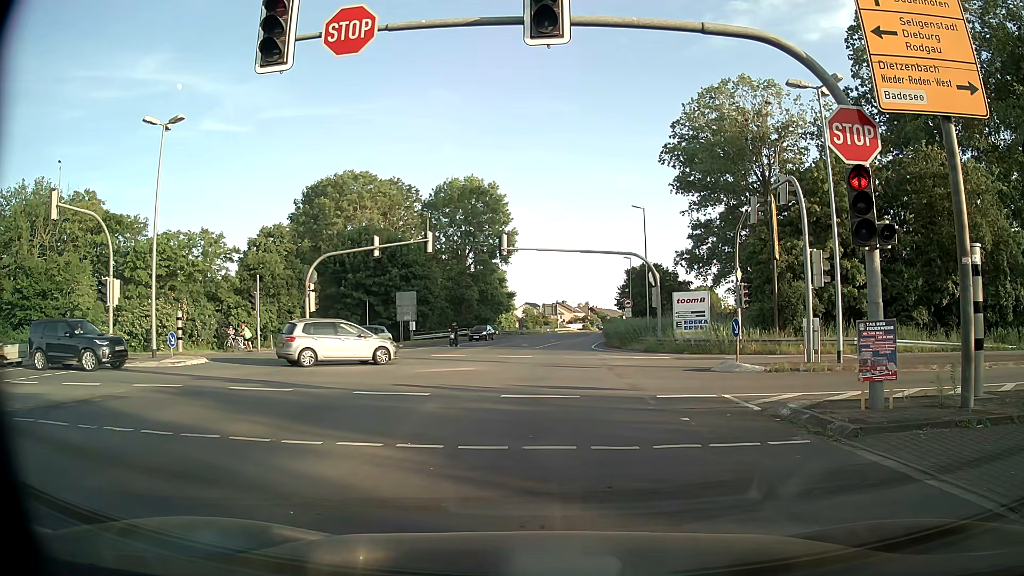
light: Day
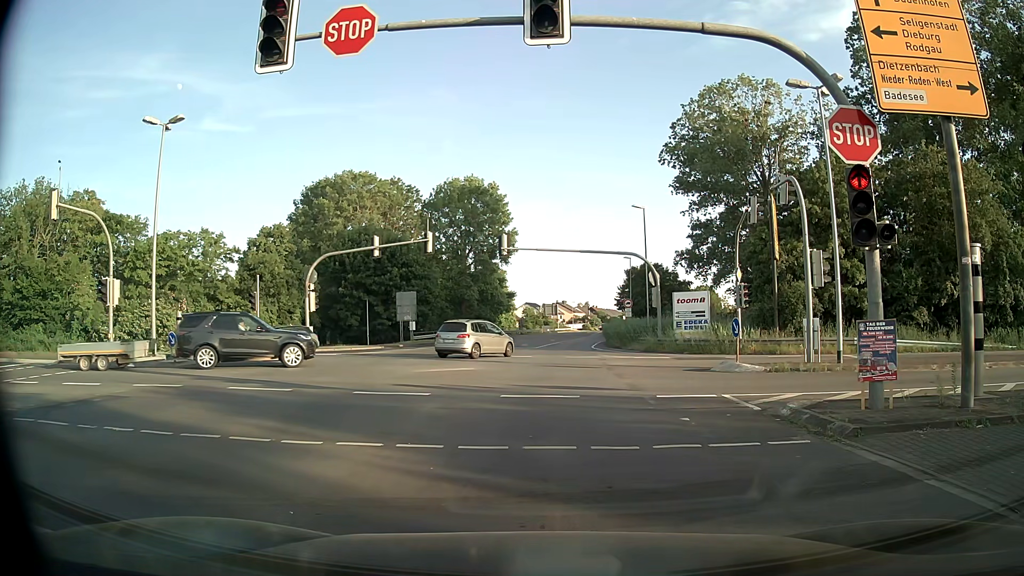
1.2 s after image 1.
(0.0, 0.0) m; 0°
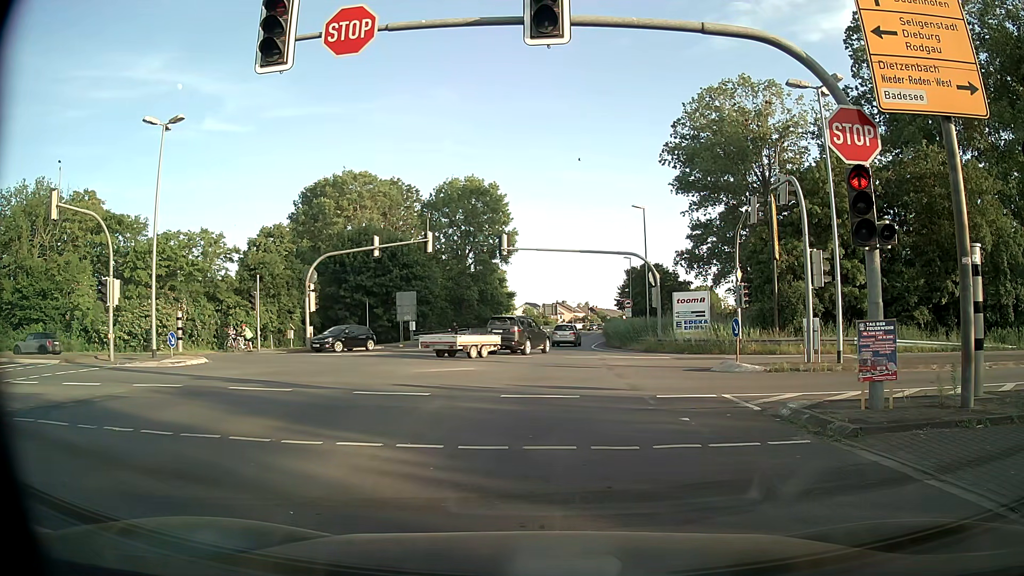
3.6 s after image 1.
(0.0, 0.0) m; 0°
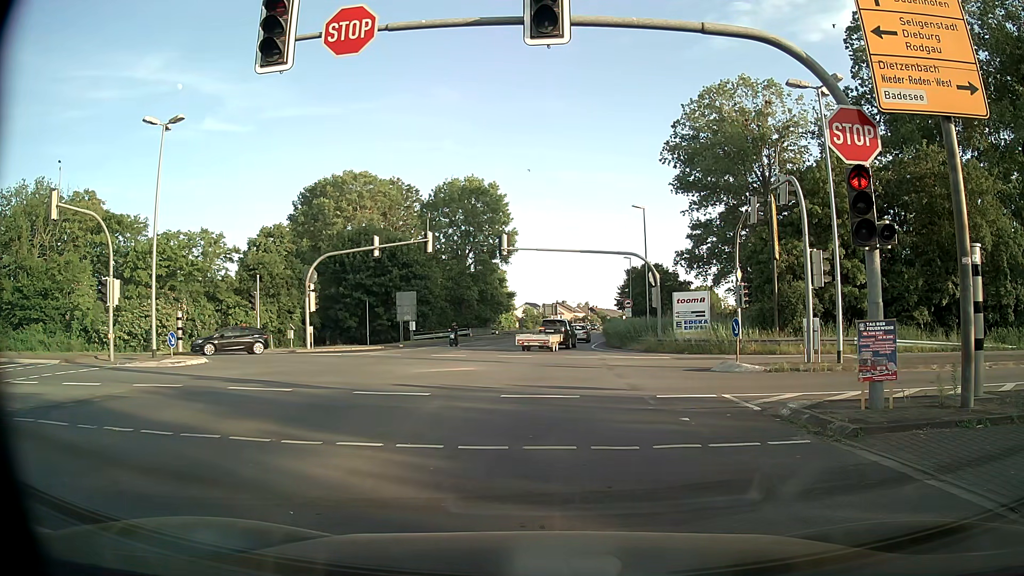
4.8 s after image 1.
(0.0, 0.0) m; 0°
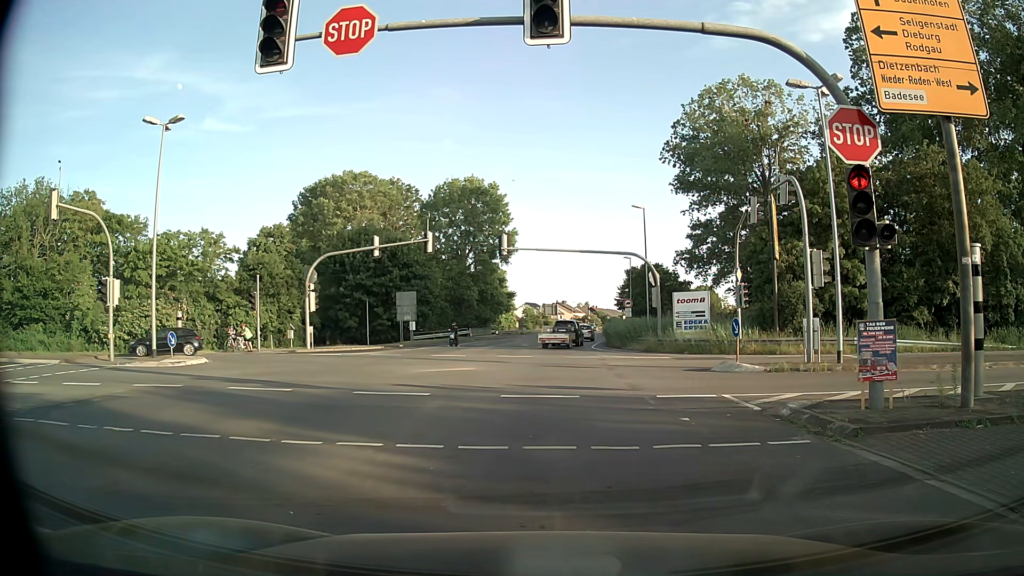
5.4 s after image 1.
(0.0, 0.0) m; 0°
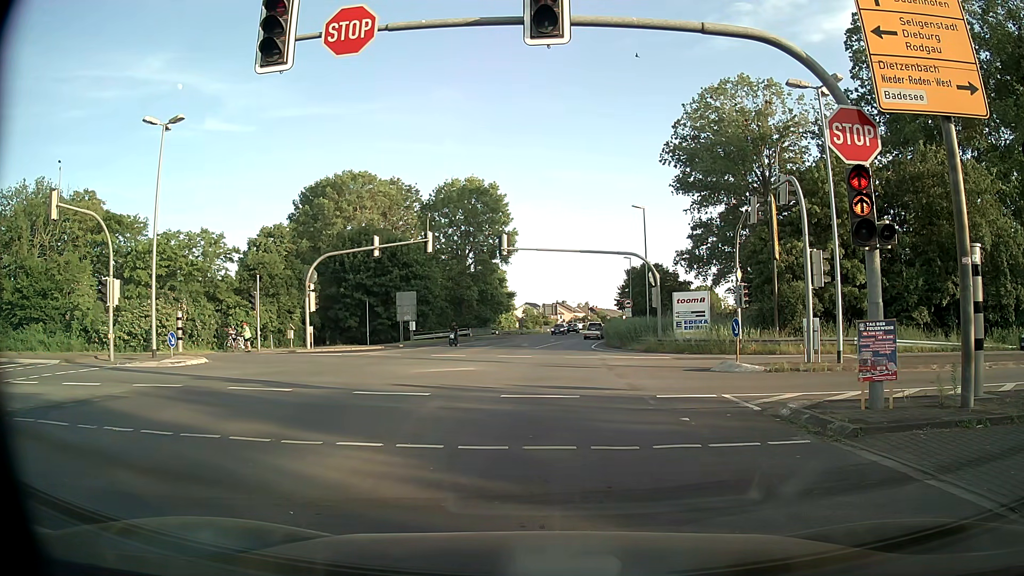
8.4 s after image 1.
(0.0, 0.0) m; 0°
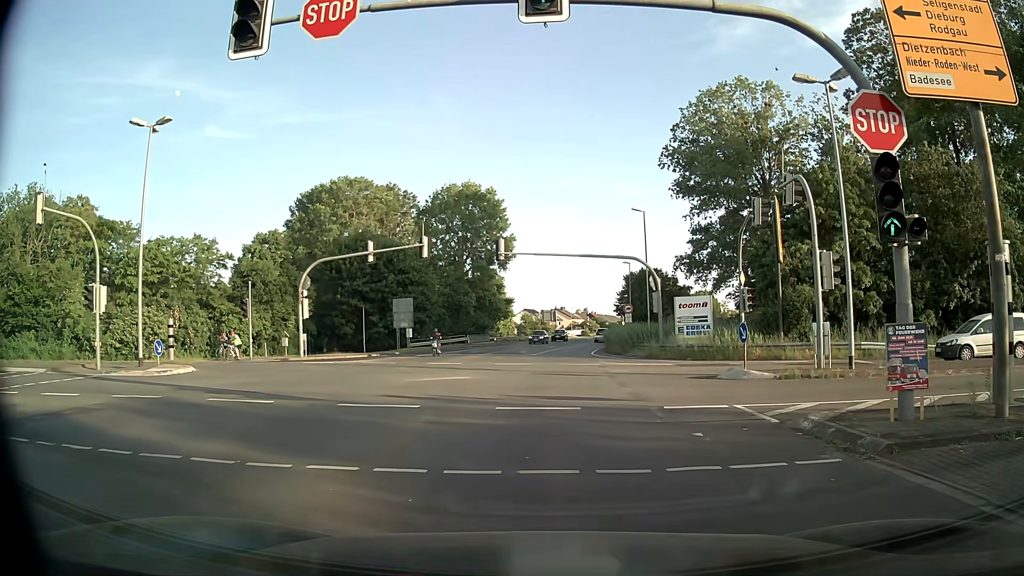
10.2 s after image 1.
(0.0, +1.1) m; +2°
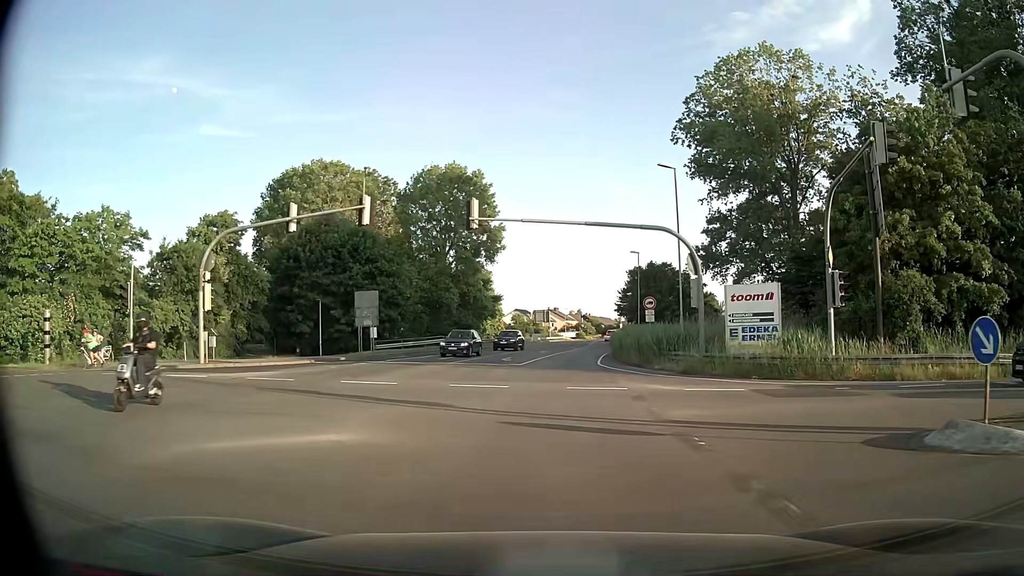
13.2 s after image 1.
(-0.1, +12.5) m; -1°
(0, +10) (0, +20) (+1, +30) (+2, +40) (+3, +50) (+4, +60) (+5, +70) (+6, +80) (+8, +90) (+9, +99) m
